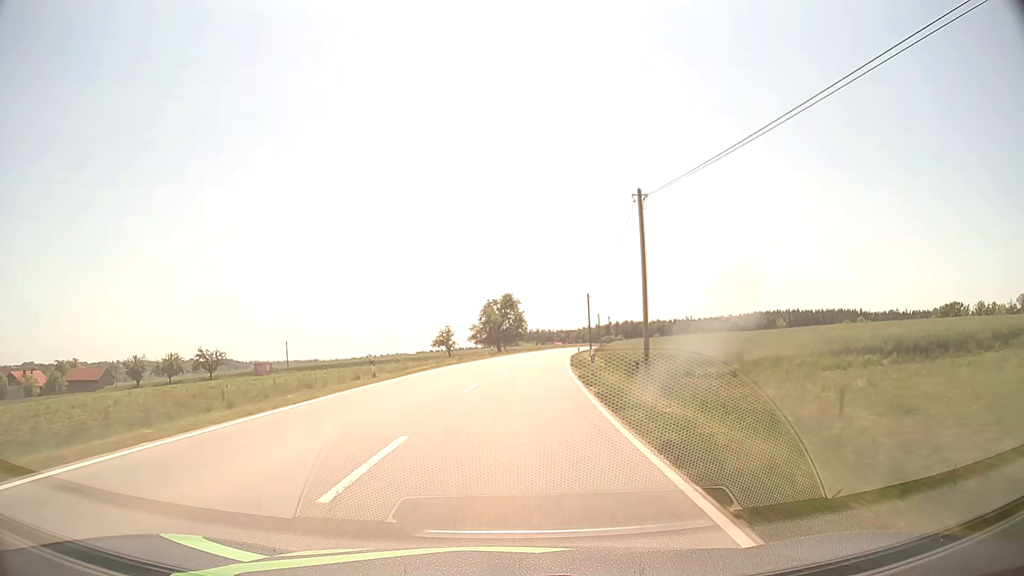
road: secondary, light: Day
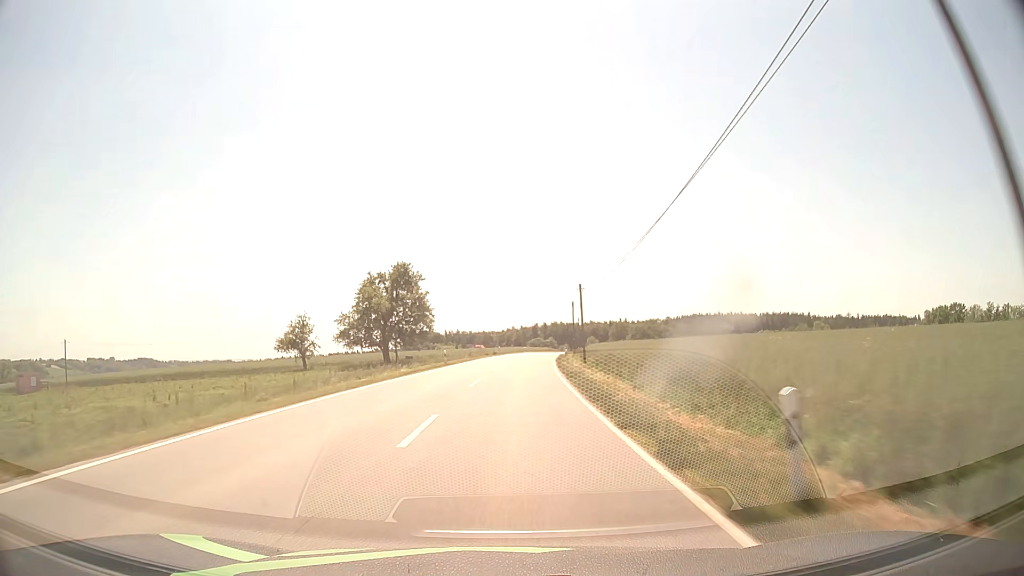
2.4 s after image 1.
(+3.7, +56.4) m; +7°
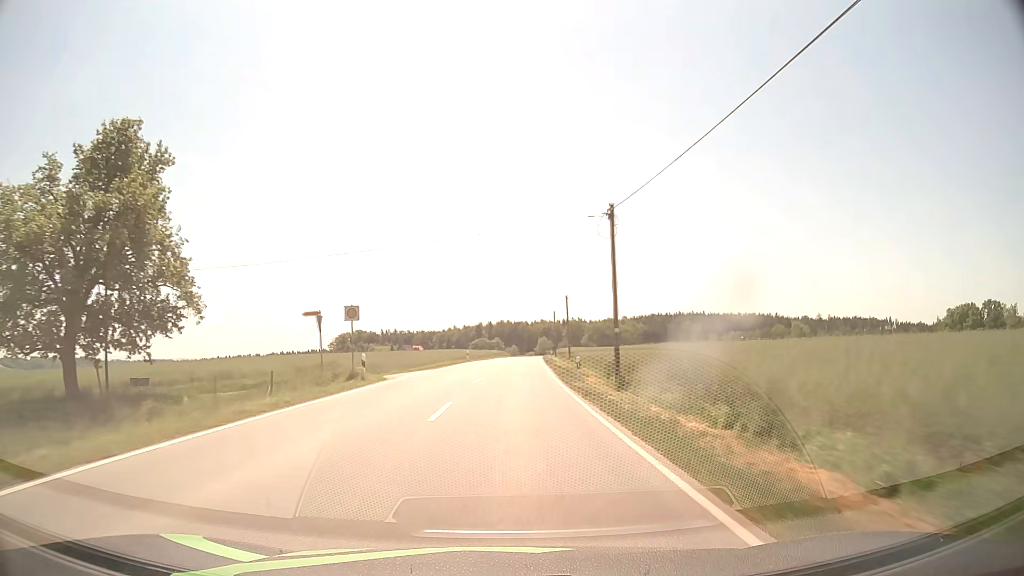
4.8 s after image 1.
(+2.4, +56.6) m; +5°
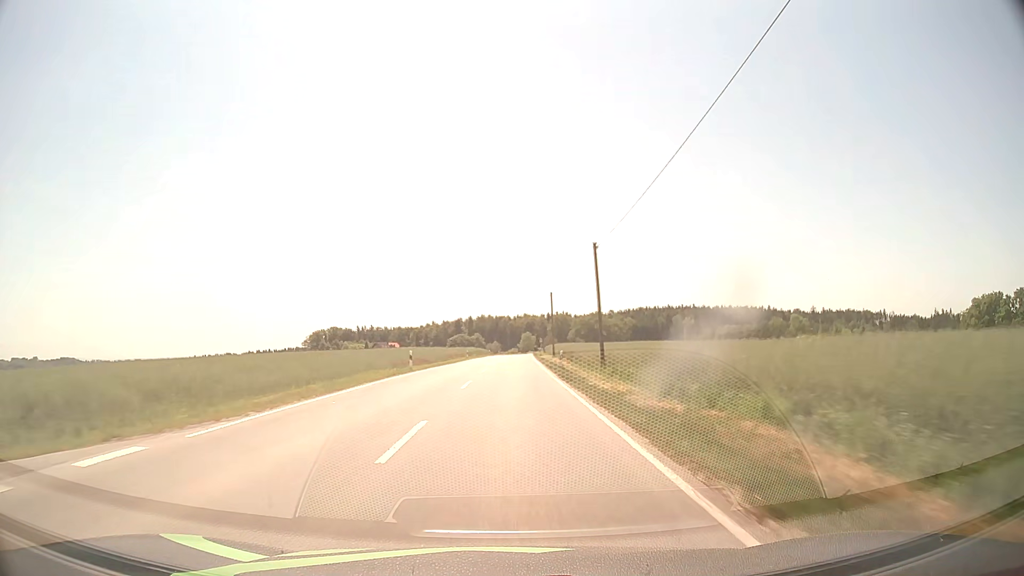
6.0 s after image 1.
(+0.5, +28.4) m; +2°
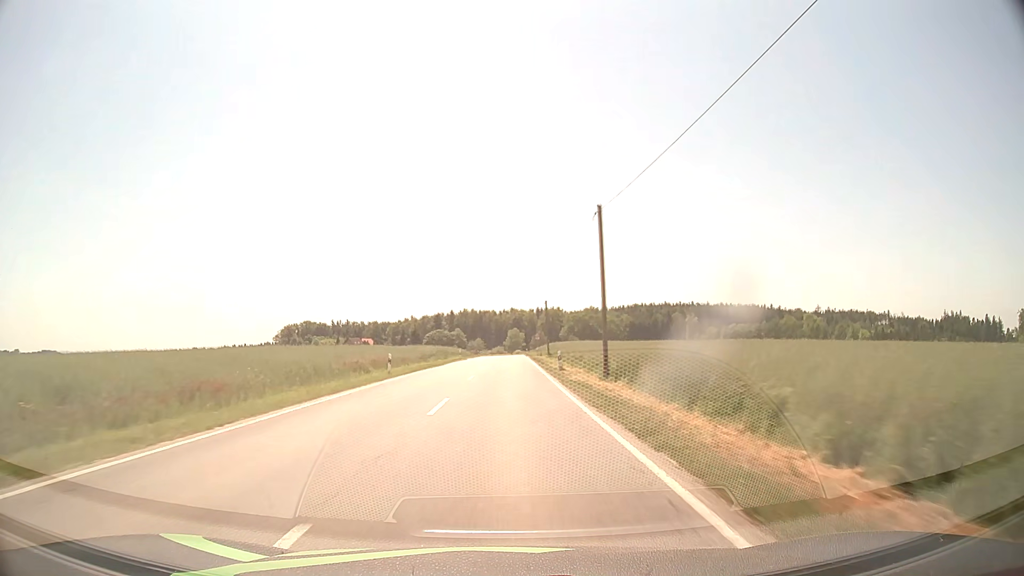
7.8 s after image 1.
(+0.4, +42.7) m; +1°
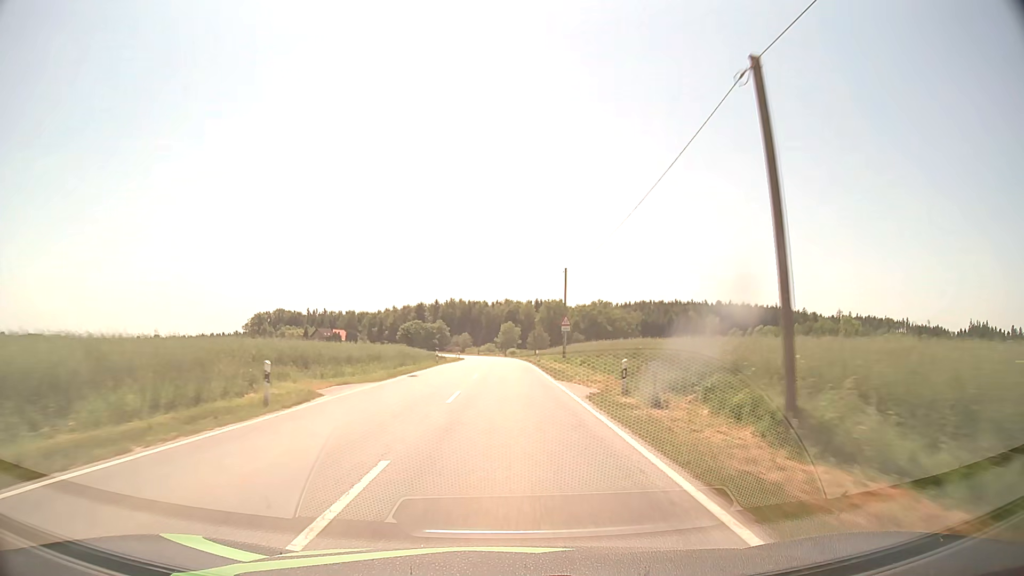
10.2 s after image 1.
(+0.4, +57.0) m; +1°
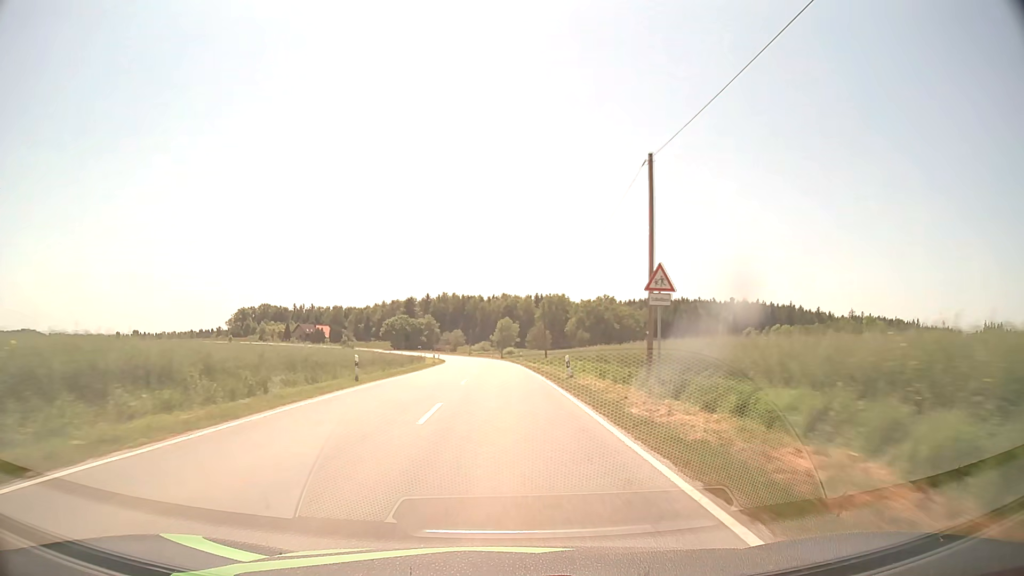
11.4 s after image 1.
(+0.1, +28.5) m; 0°
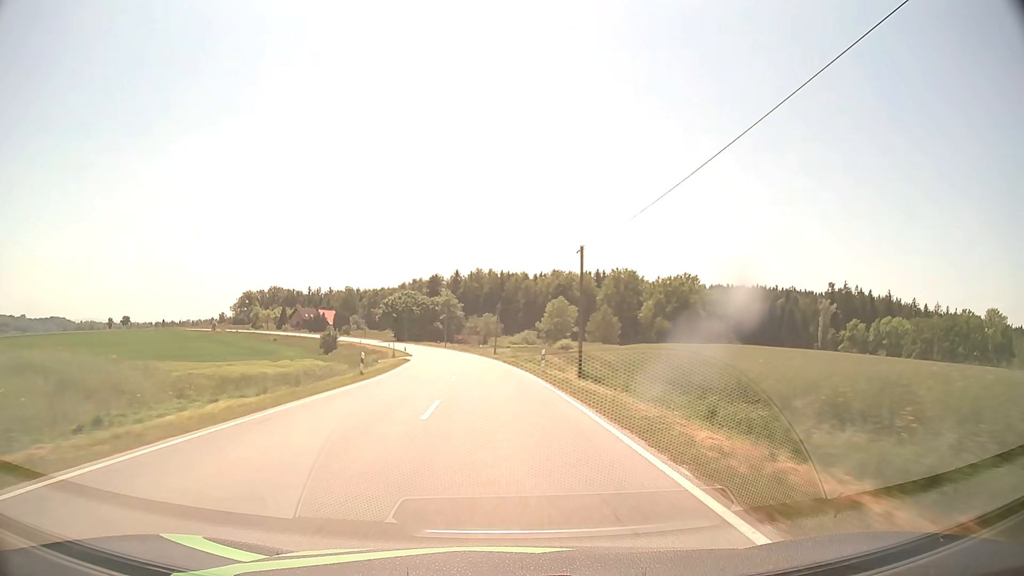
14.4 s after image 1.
(-1.6, +71.3) m; -3°
(0, +10) (0, +20) (-1, +30) (-1, +40) (-2, +50) (-3, +60) (-5, +70) (-6, +80) (-8, +89) (-11, +99) m
